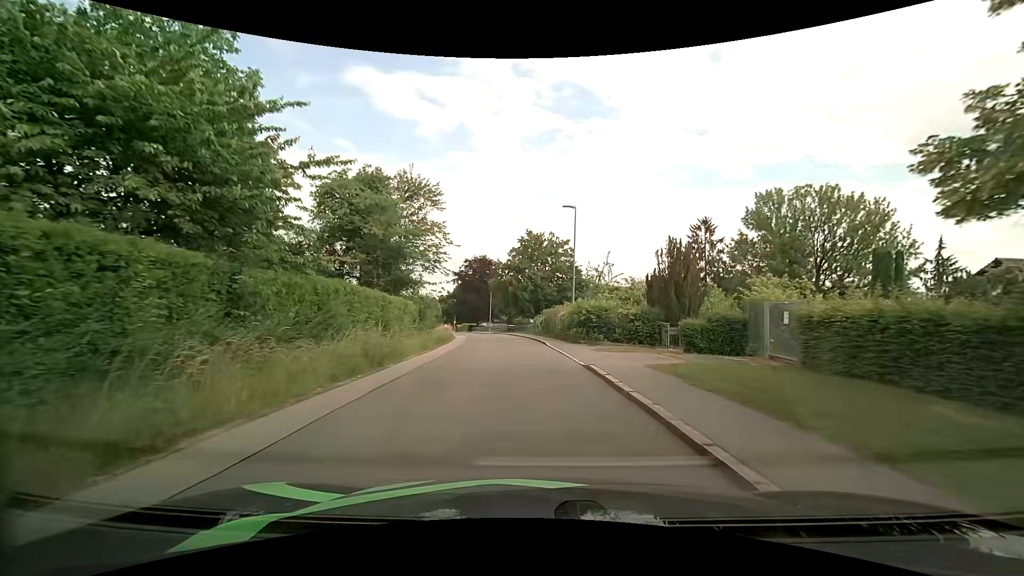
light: Day
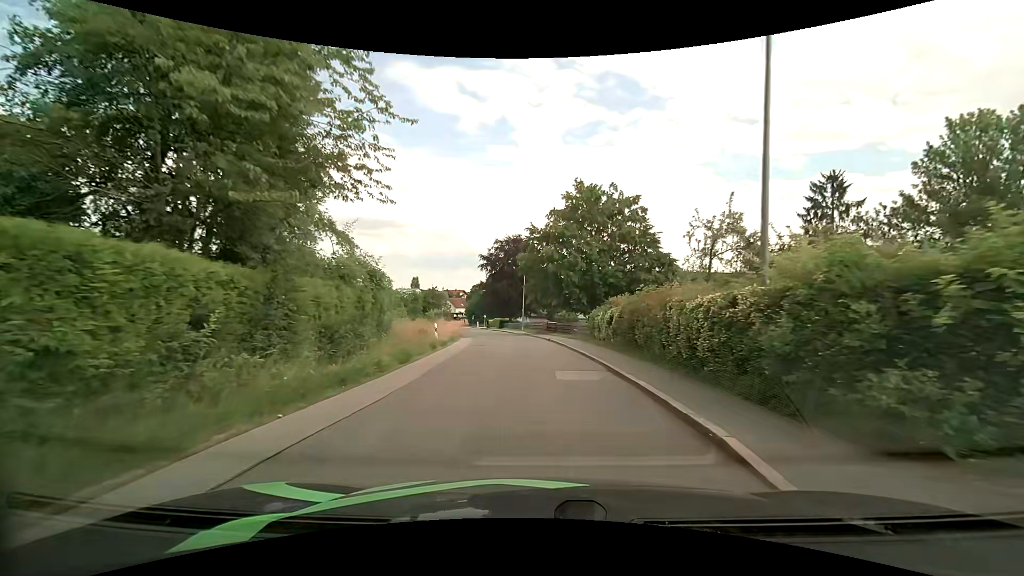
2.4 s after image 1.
(-0.8, +20.2) m; -4°
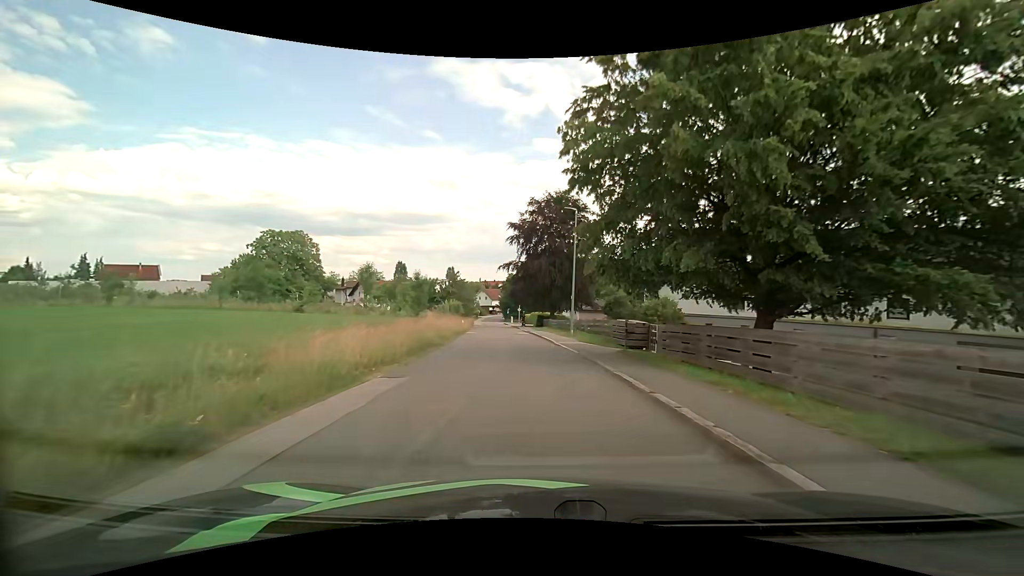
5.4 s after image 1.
(-1.0, +26.4) m; -6°
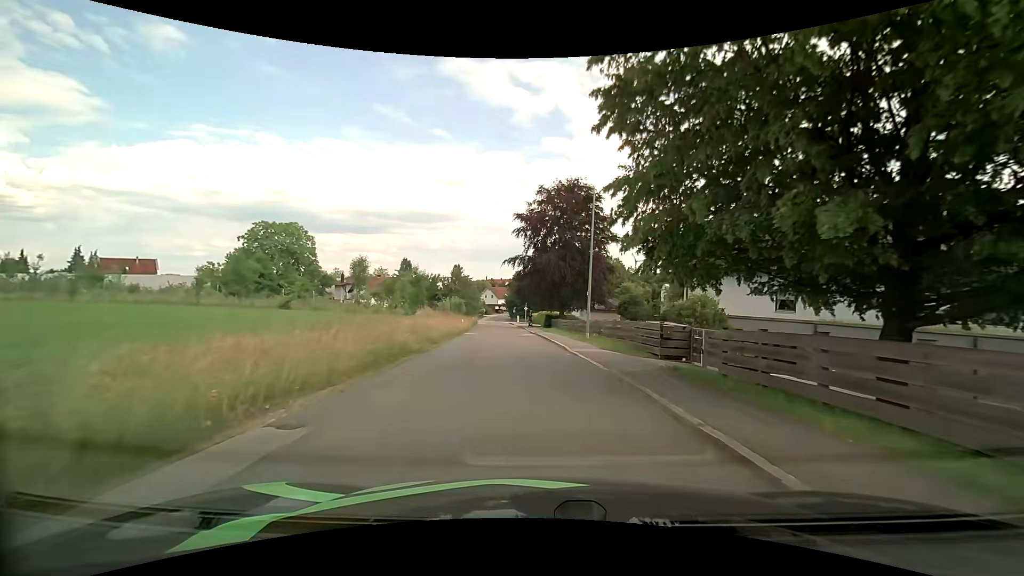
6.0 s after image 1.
(0.0, +5.2) m; 0°
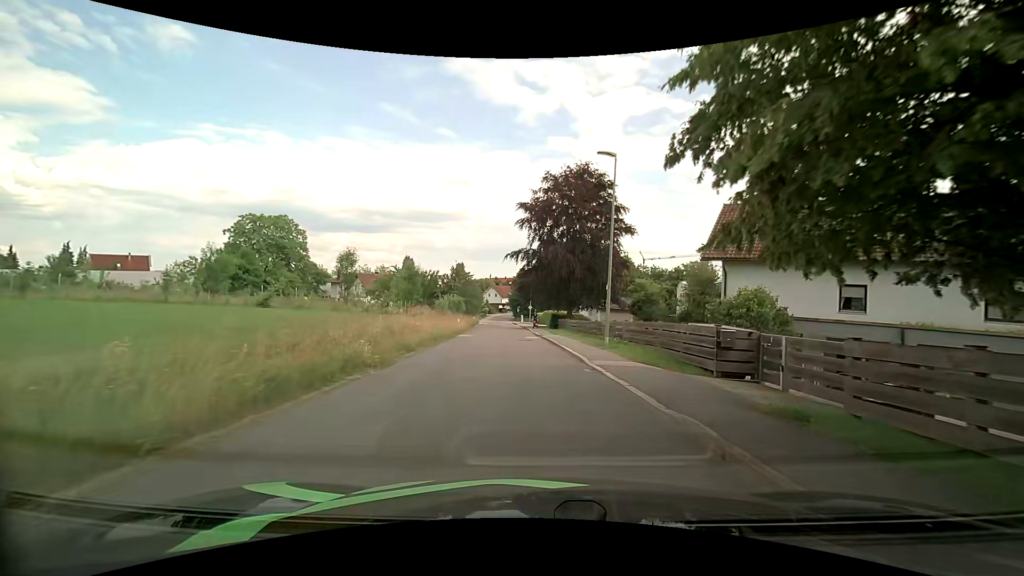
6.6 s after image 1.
(-0.1, +5.2) m; 0°
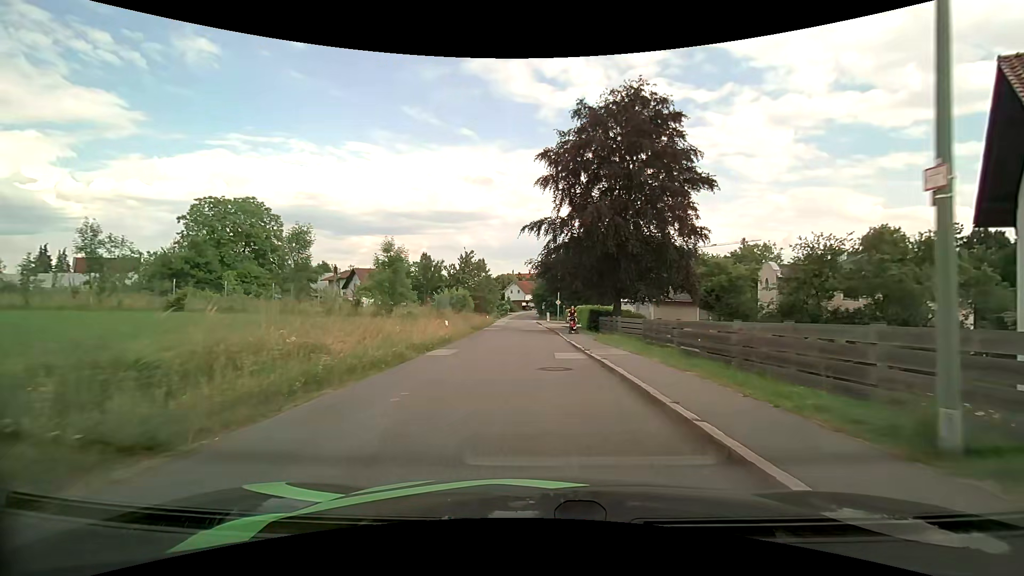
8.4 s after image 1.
(-0.5, +15.5) m; -4°
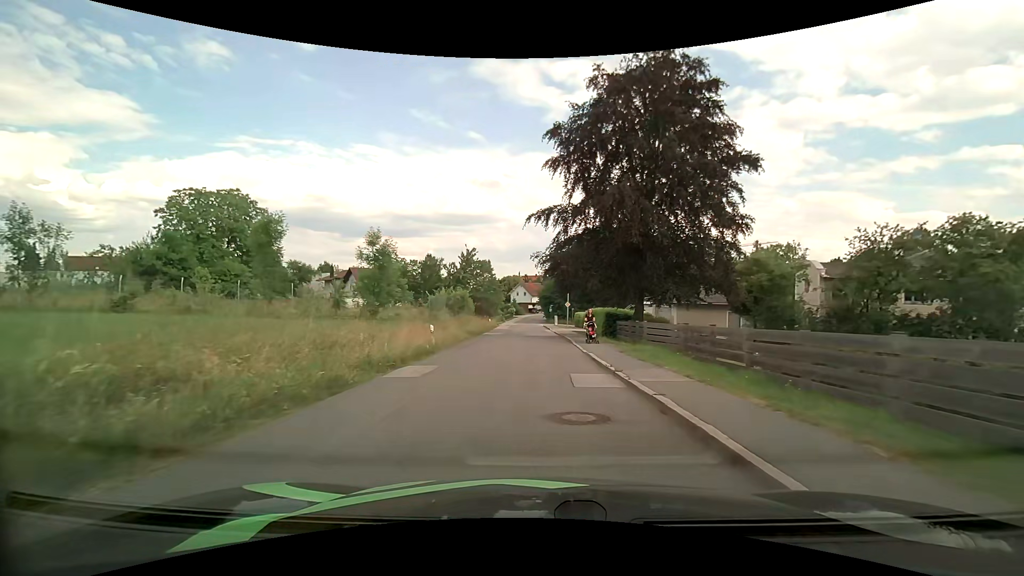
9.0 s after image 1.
(0.0, +5.1) m; 0°
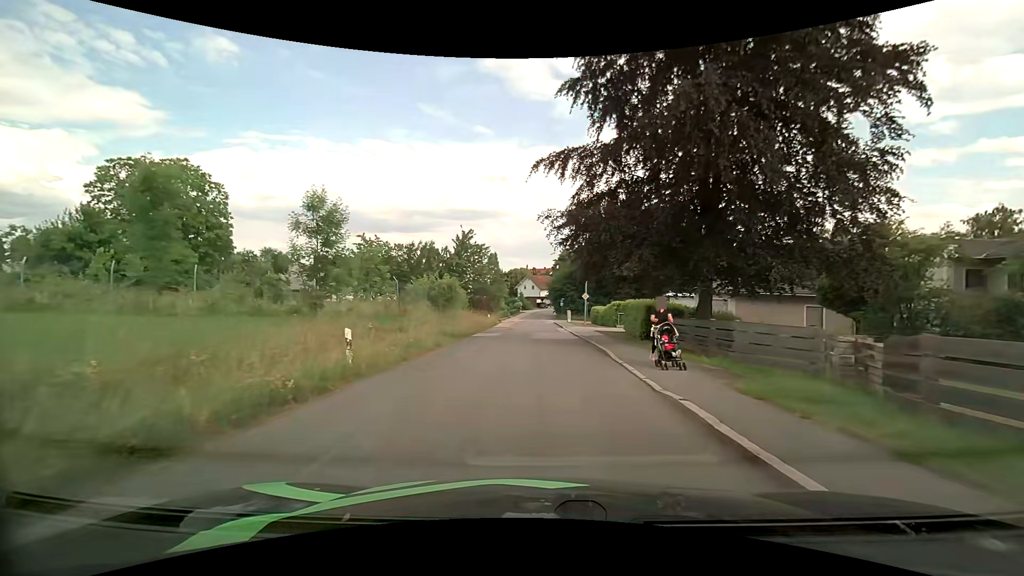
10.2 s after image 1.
(-0.2, +10.0) m; -1°
(0, +10) (0, +20) (0, +30) (0, +40) (0, +50) (-1, +60) (-1, +70) (-1, +80) (-1, +90) (0, +100) m
